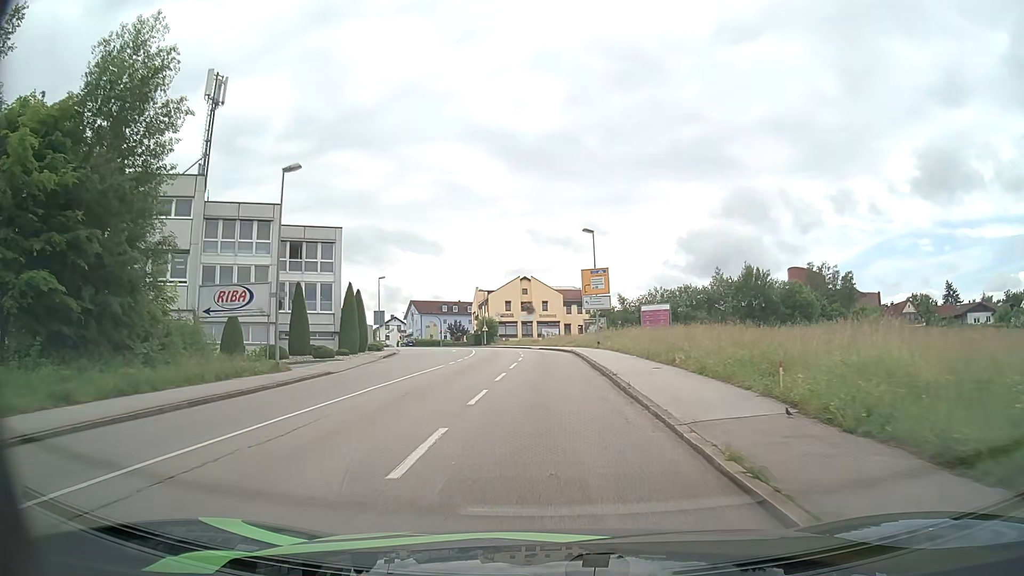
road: tertiary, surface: asphalt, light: Day
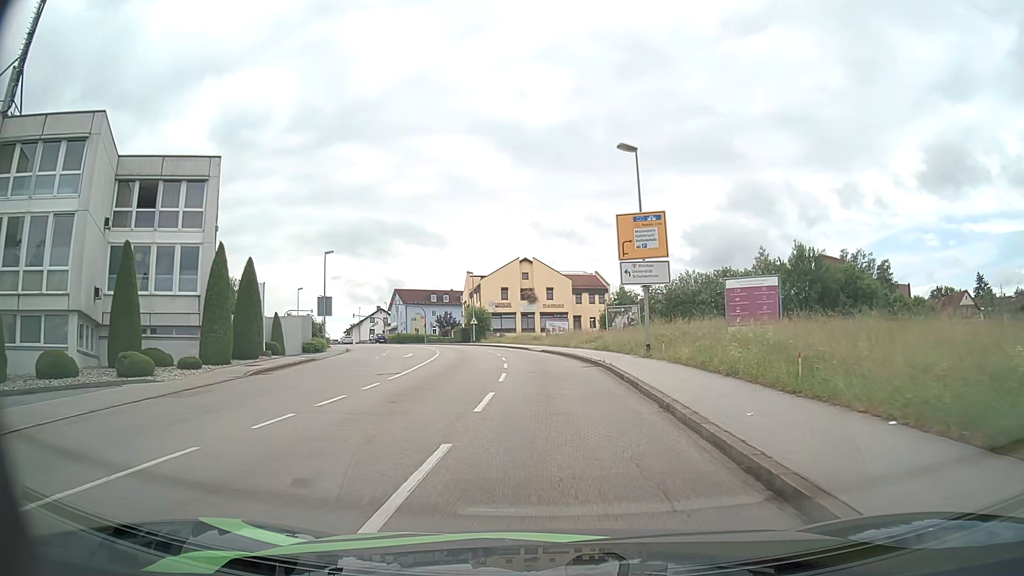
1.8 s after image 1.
(-0.2, +20.6) m; -1°
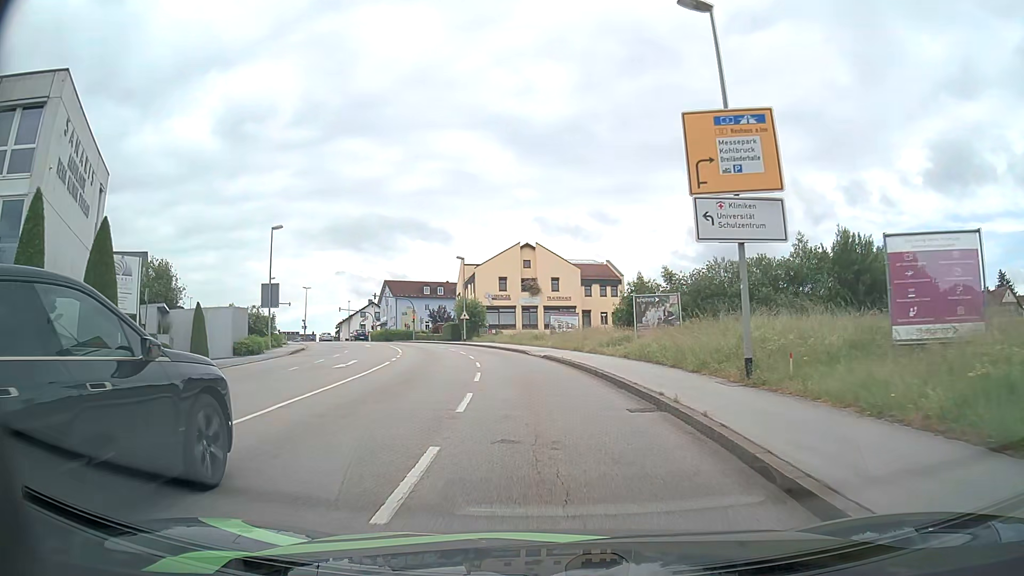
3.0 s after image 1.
(0.0, +12.3) m; 0°
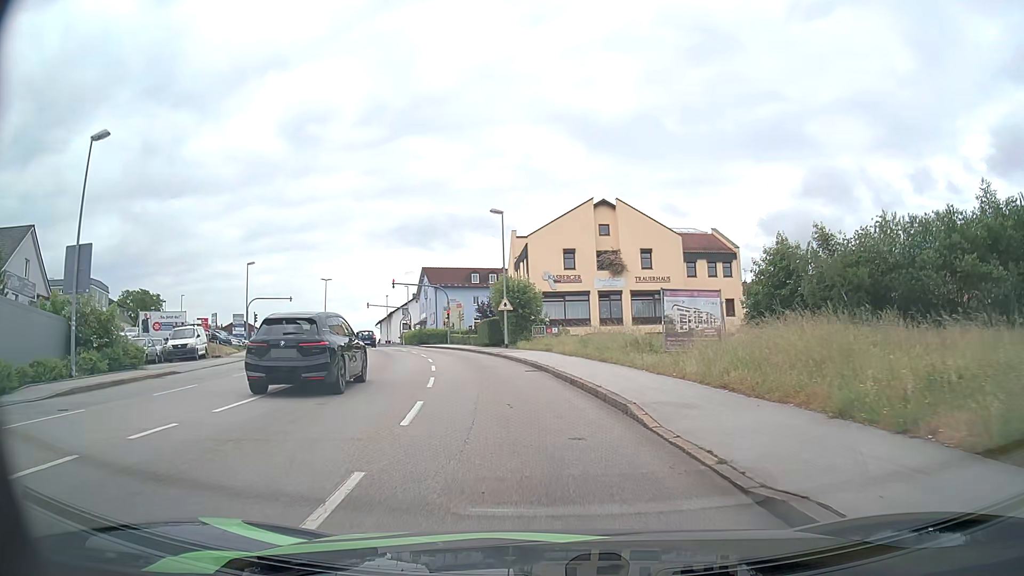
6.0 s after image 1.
(-1.0, +25.5) m; -6°
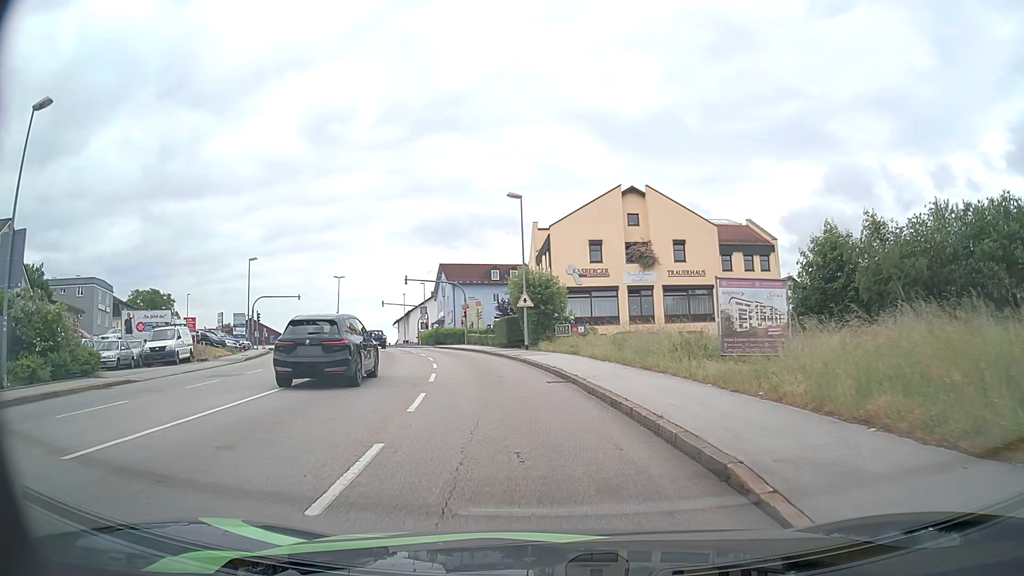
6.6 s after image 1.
(-0.1, +4.6) m; -2°
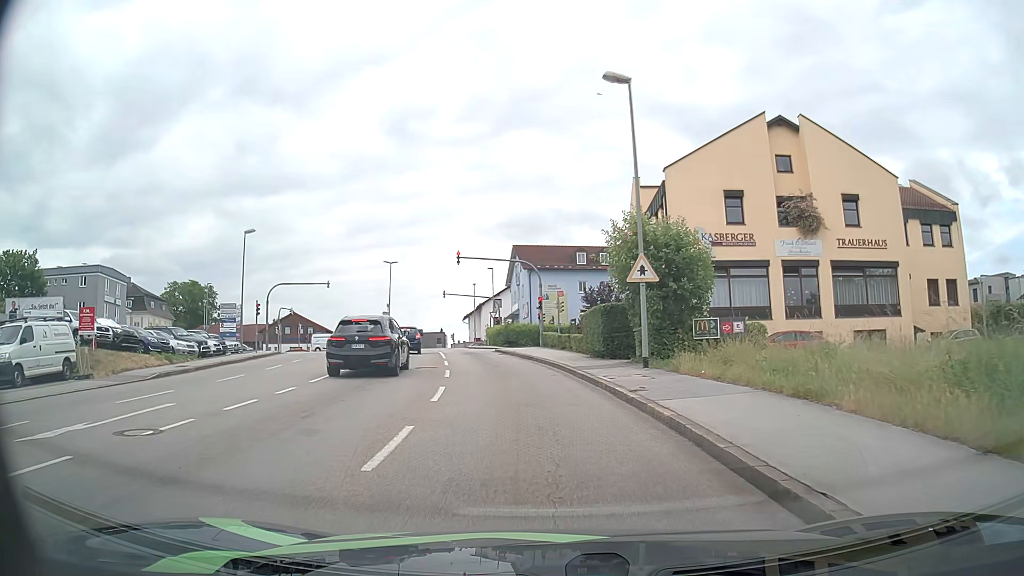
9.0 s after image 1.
(-1.2, +16.9) m; -7°
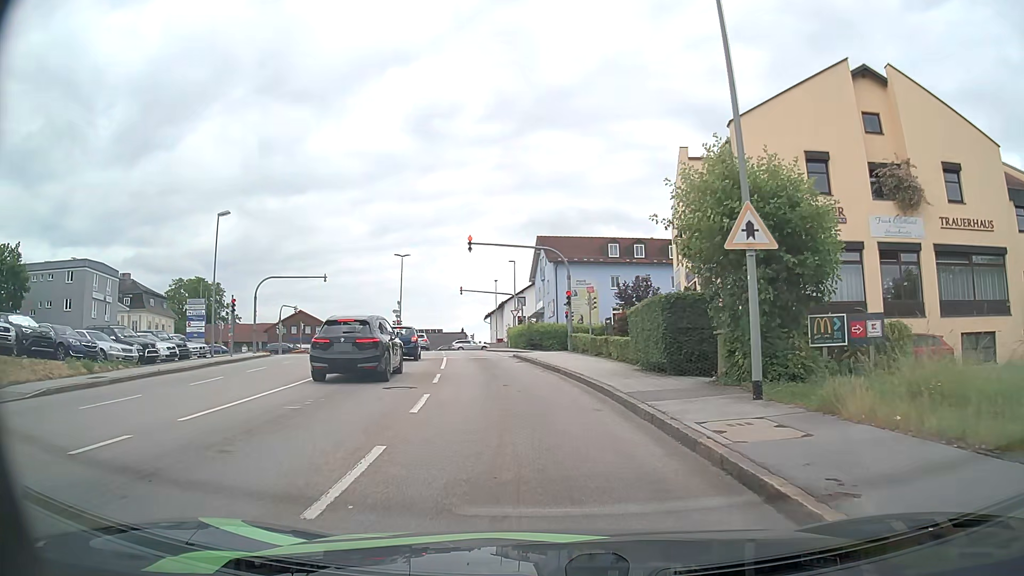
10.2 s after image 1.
(-0.2, +7.5) m; -2°
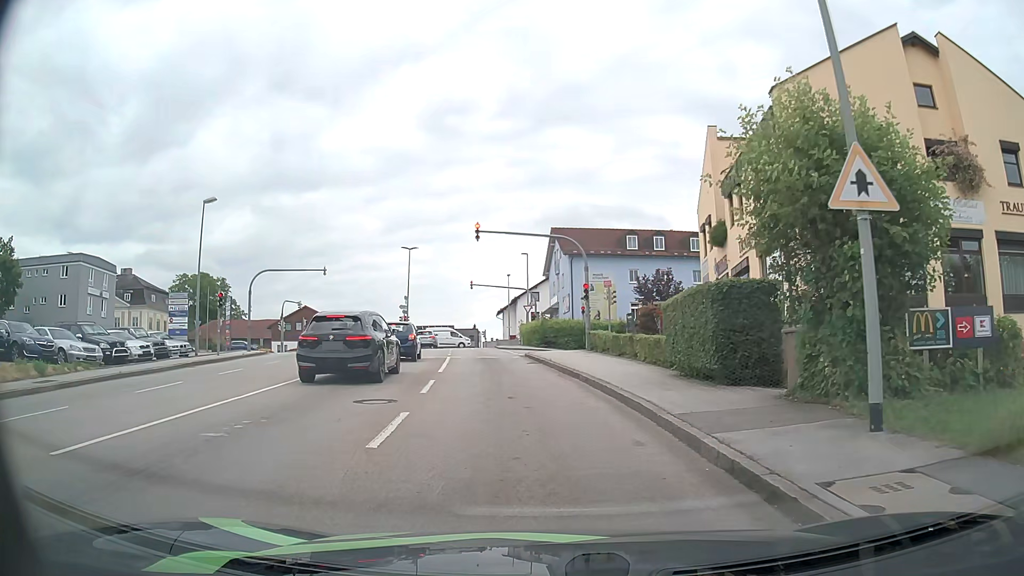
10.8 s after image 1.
(0.0, +3.4) m; -1°
